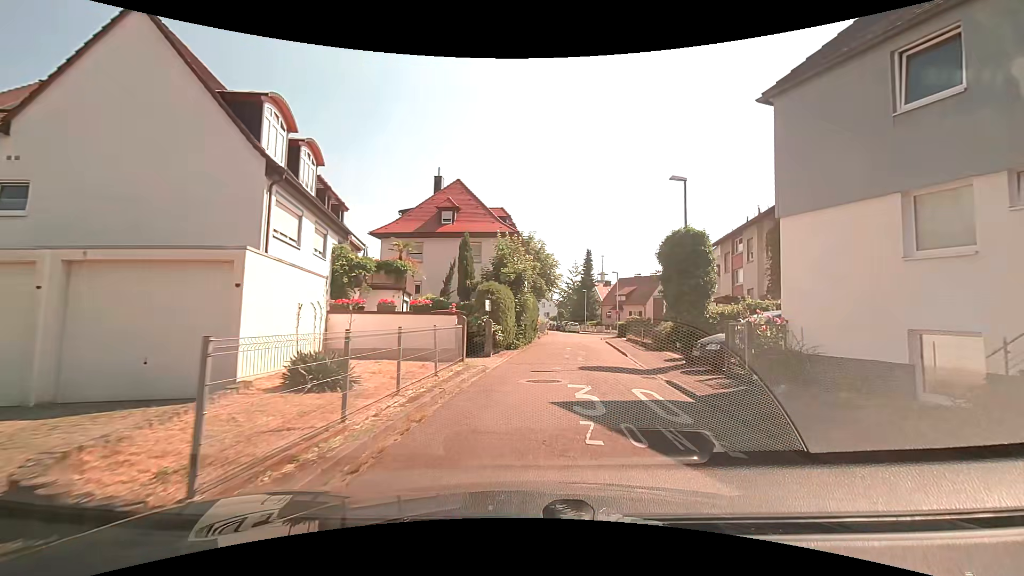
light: Day
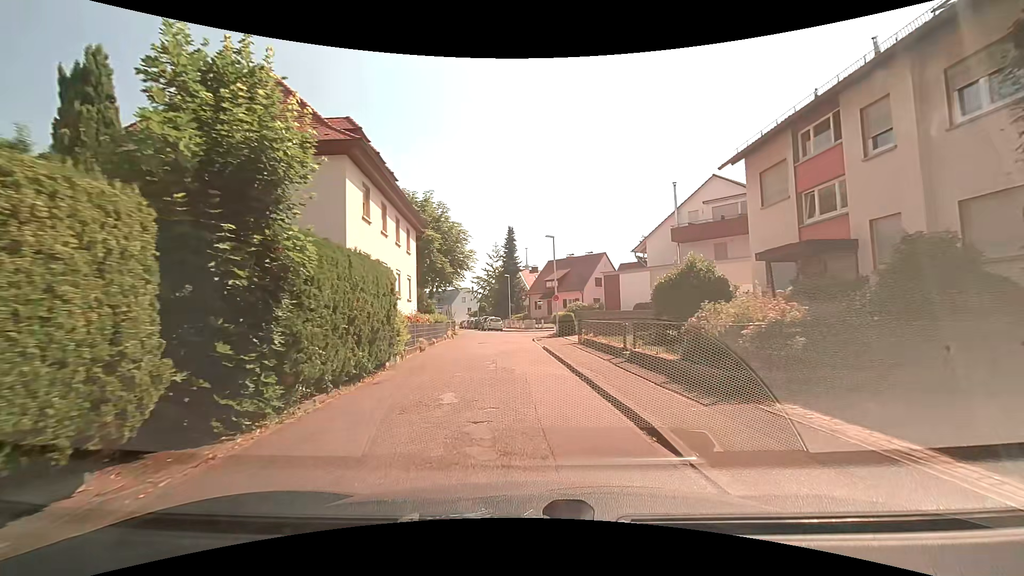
(+1.8, +17.8) m; +8°
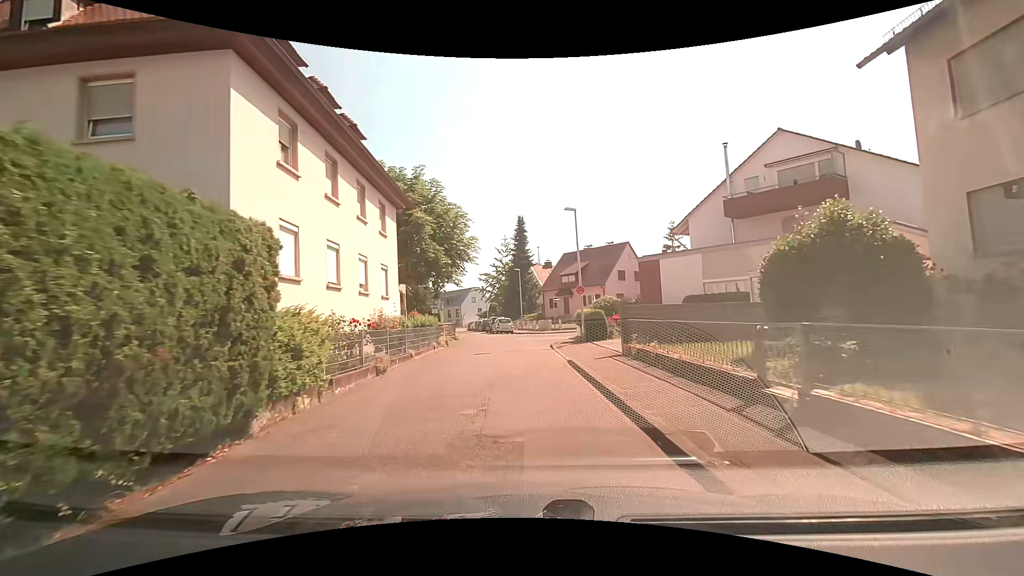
(-0.2, +7.6) m; -2°
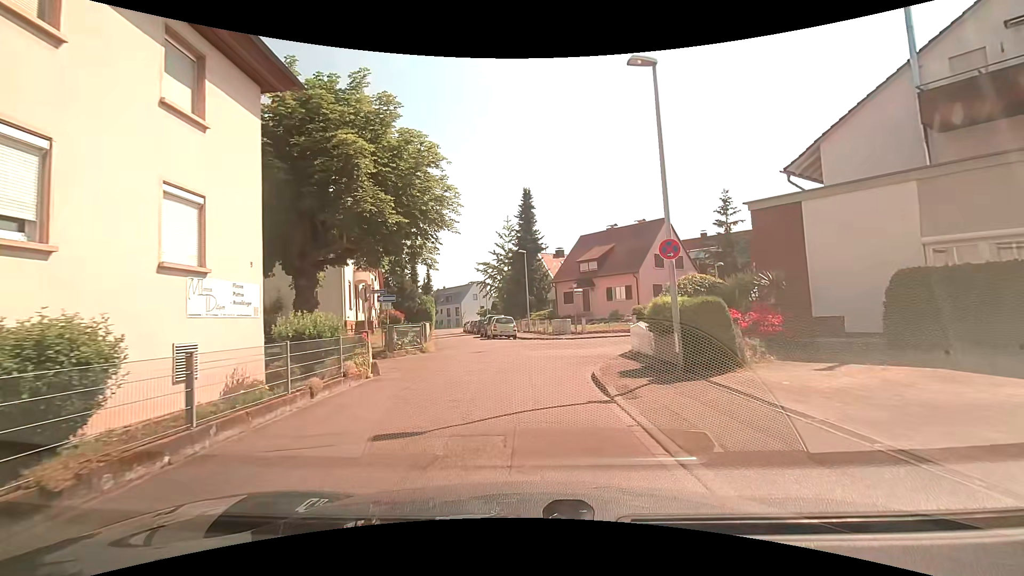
(-0.2, +13.4) m; -2°
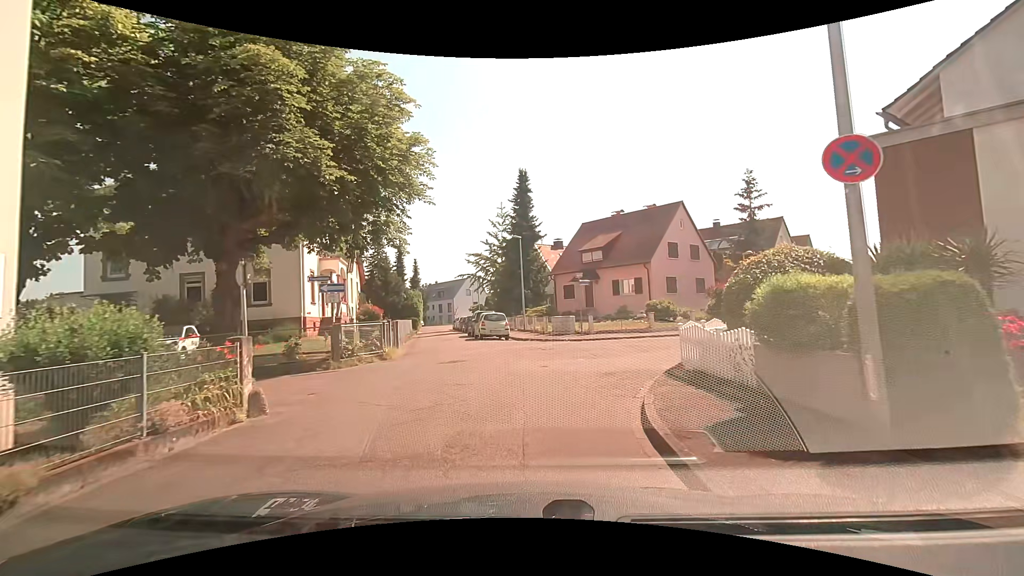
(+0.1, +5.4) m; +2°
